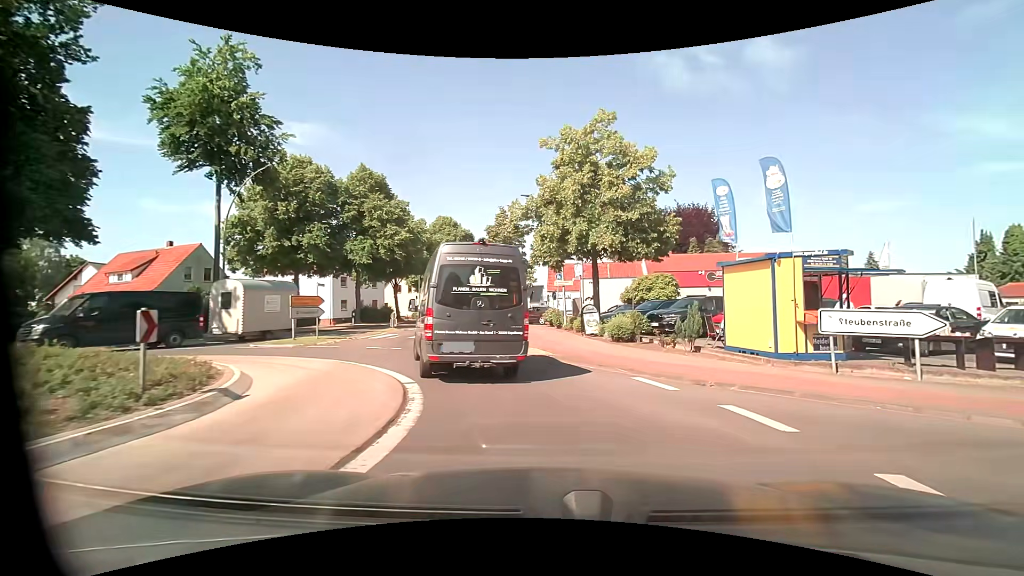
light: Day
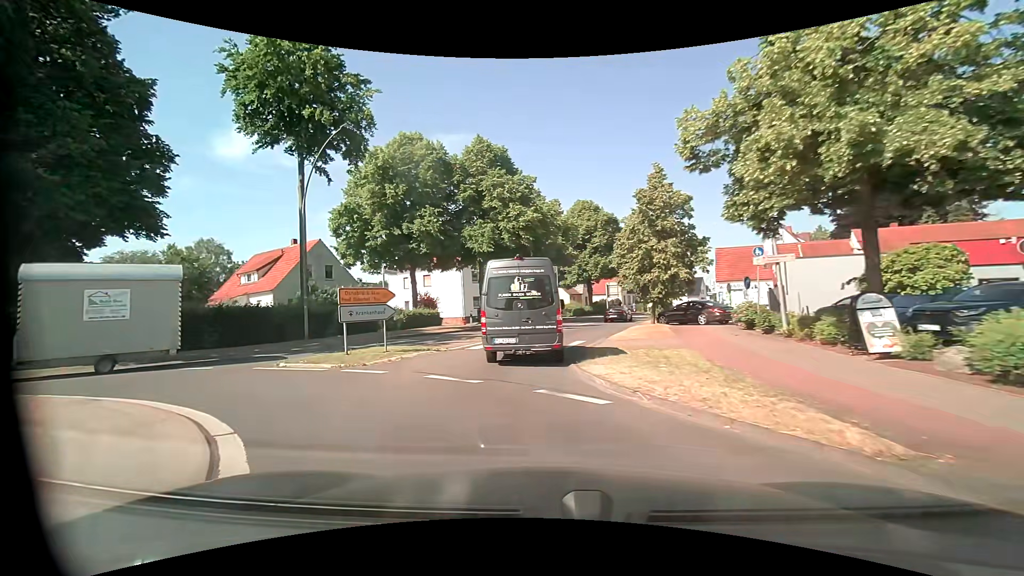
(-0.6, +9.7) m; -15°
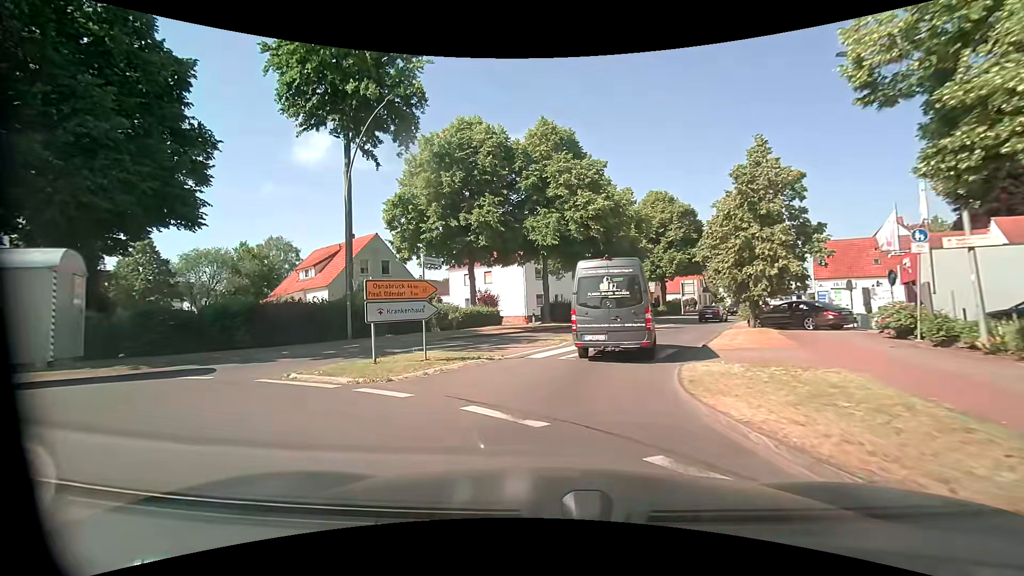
(-0.3, +3.6) m; -8°
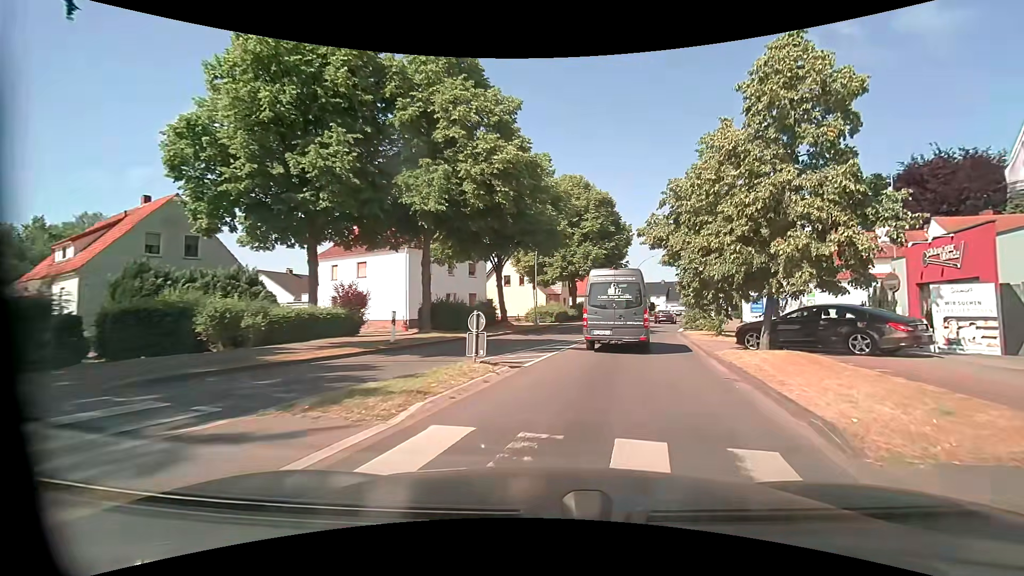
(+0.7, +12.1) m; +11°
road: primary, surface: asphalt
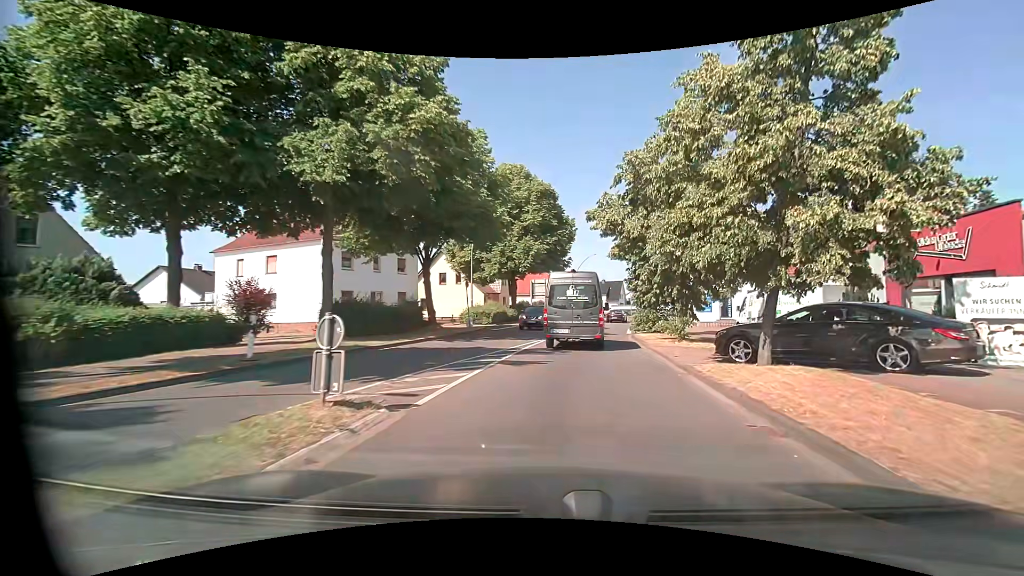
(+0.3, +4.6) m; +7°
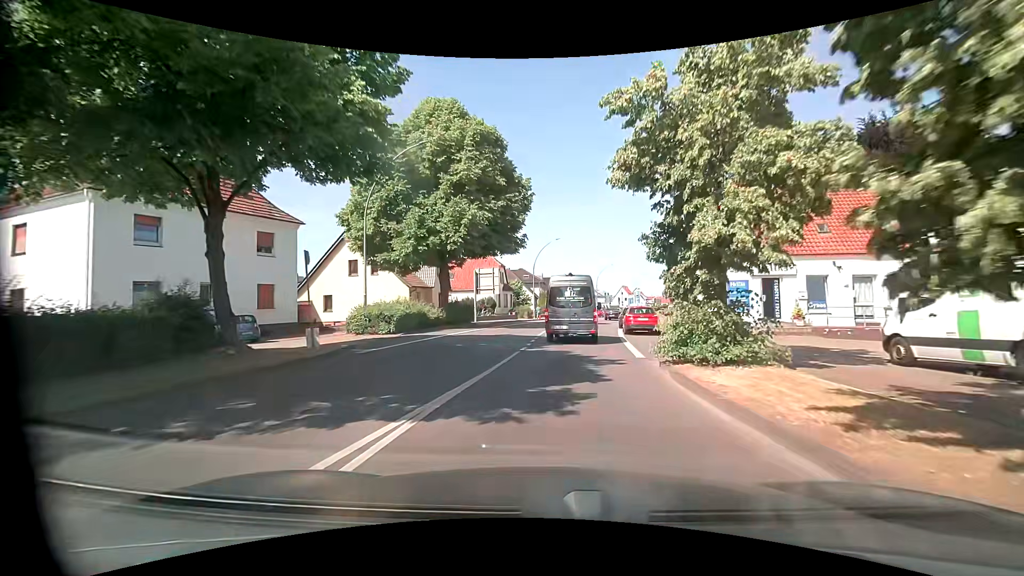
(+0.9, +16.1) m; +5°
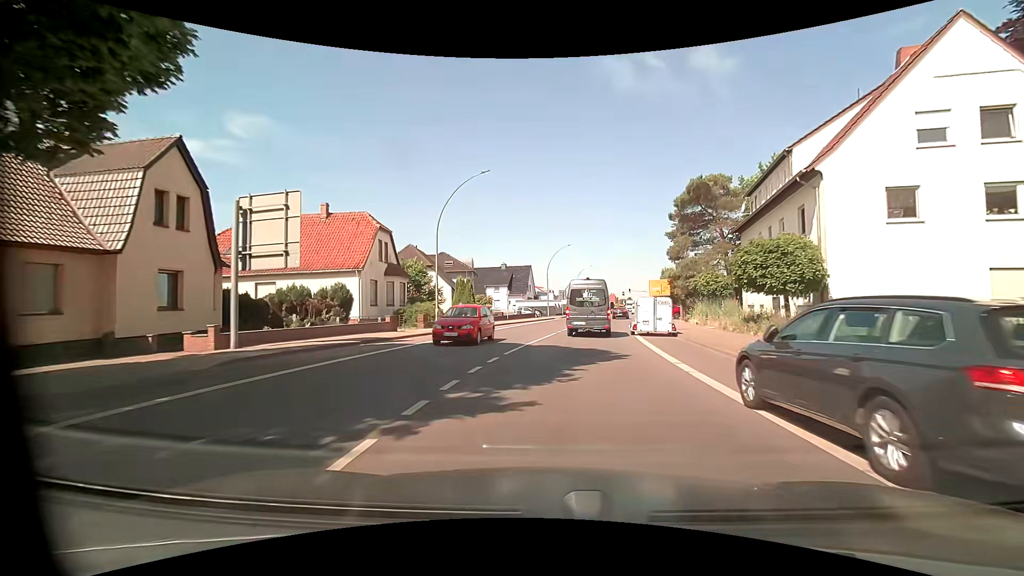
(+1.6, +30.5) m; +7°
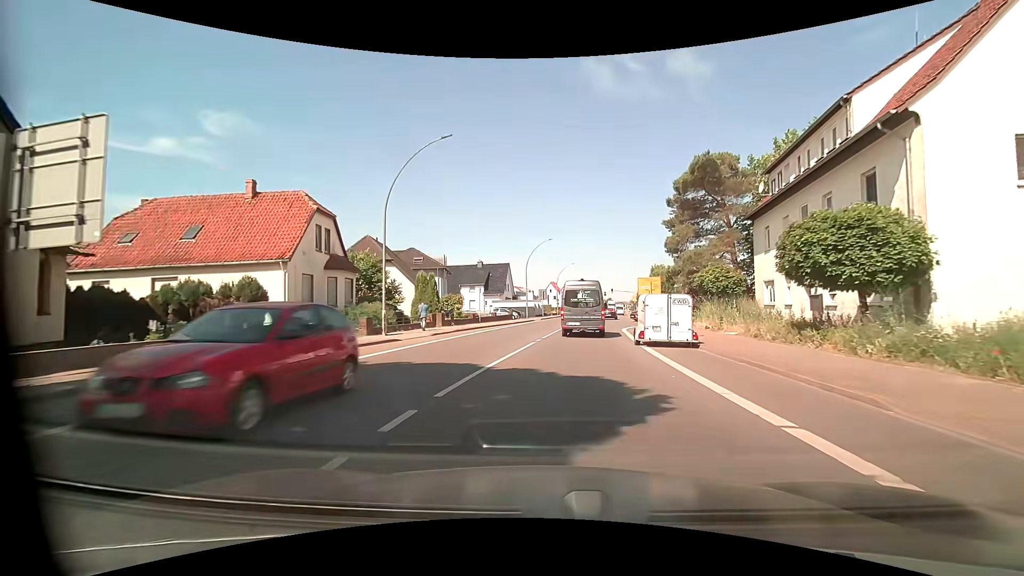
(+0.1, +6.6) m; +2°
(0, +10) (+1, +20) (+2, +30) (+4, +40) (+6, +50) (+7, +59) (+9, +69) (+11, +79) (+12, +89) (+14, +99) m
